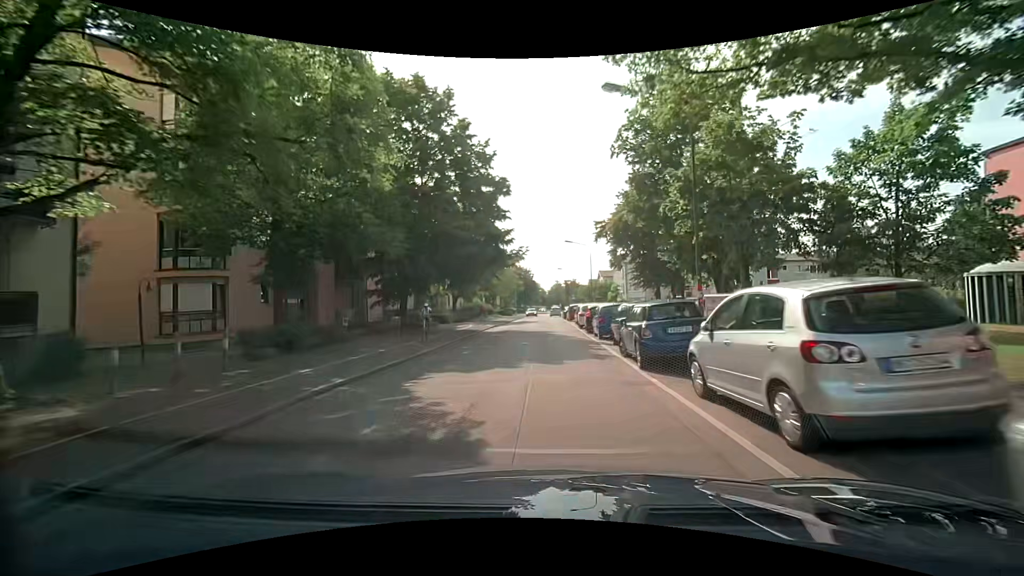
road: tertiary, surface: asphalt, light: Day
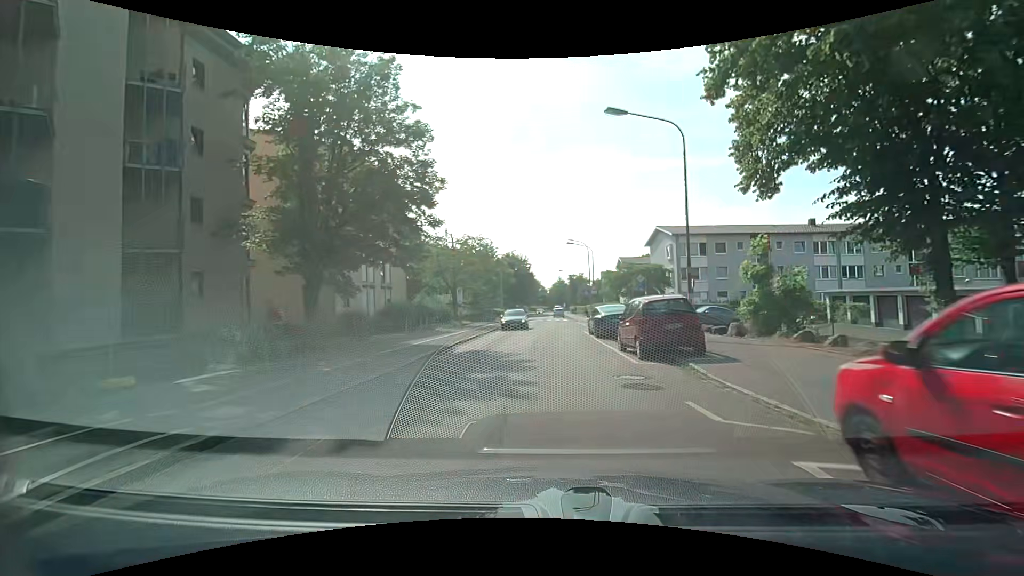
(-0.8, +34.8) m; -1°
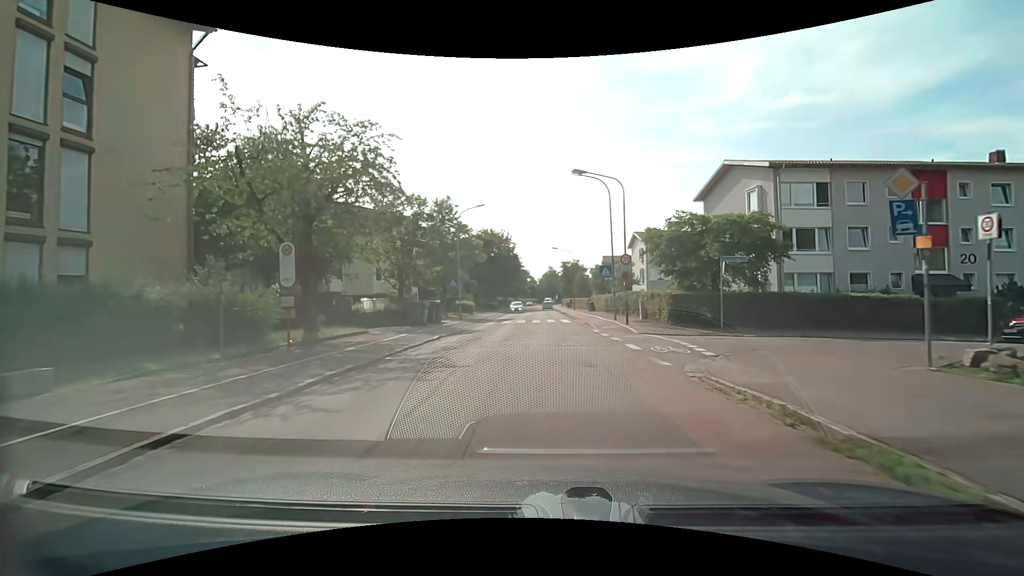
(0.0, +26.1) m; +1°
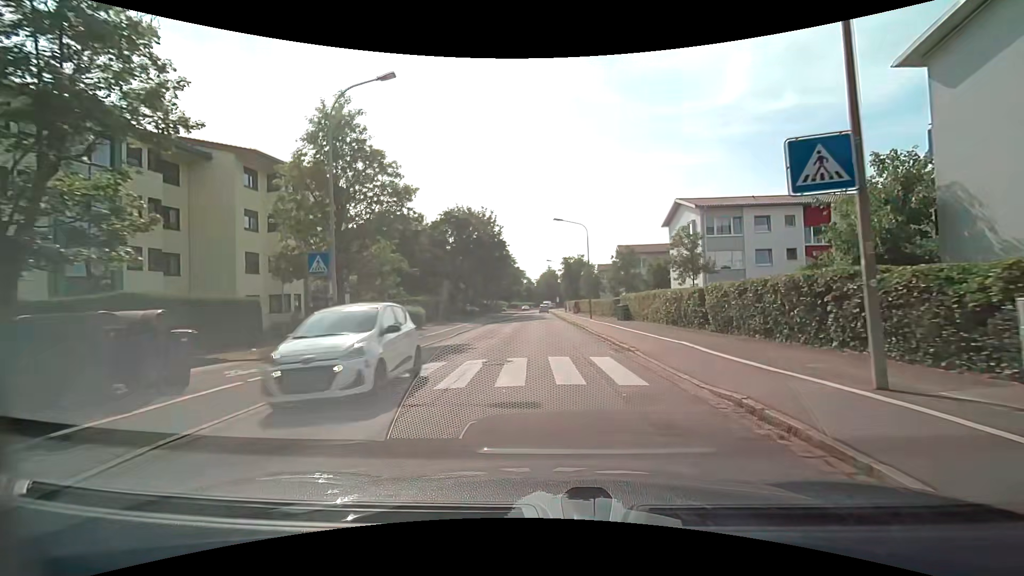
(-0.2, +24.0) m; -1°
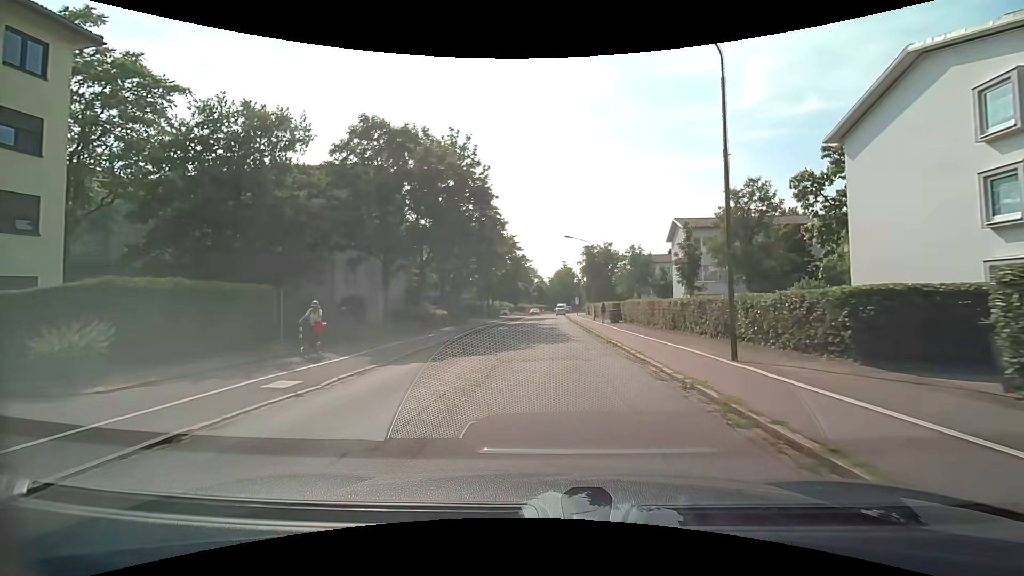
(+0.1, +28.6) m; 0°
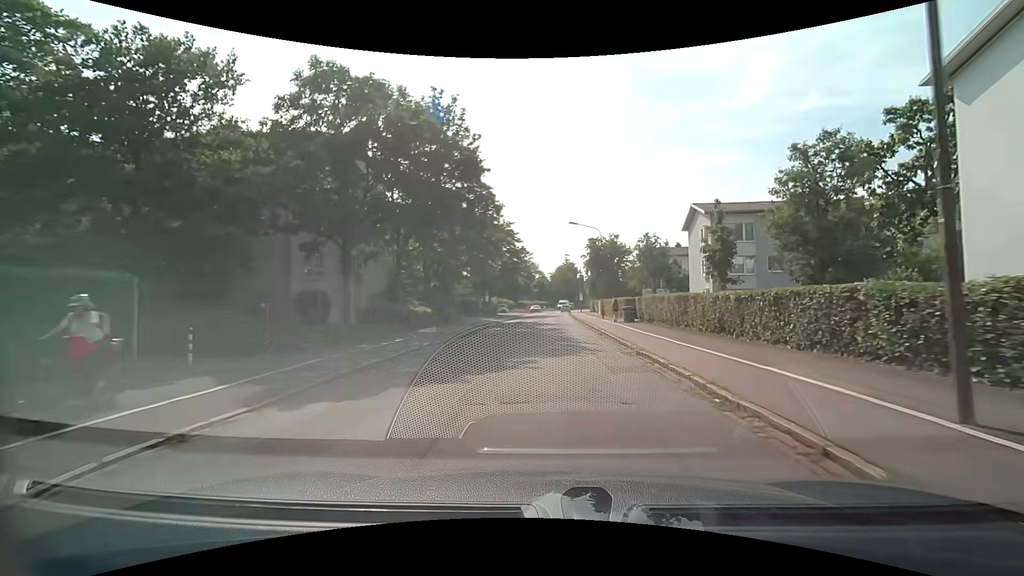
(-0.1, +6.1) m; -1°
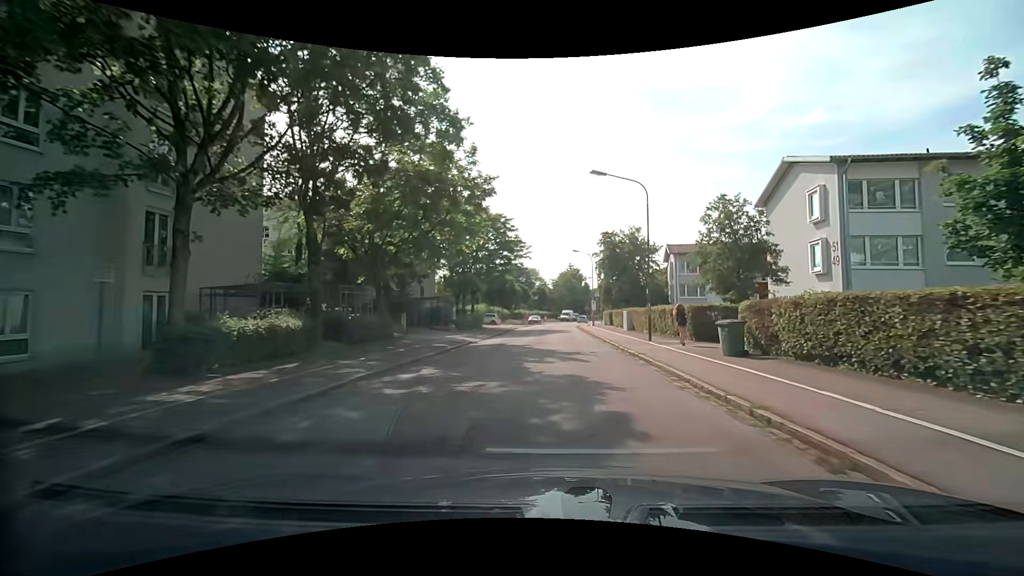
(+0.2, +18.0) m; +1°
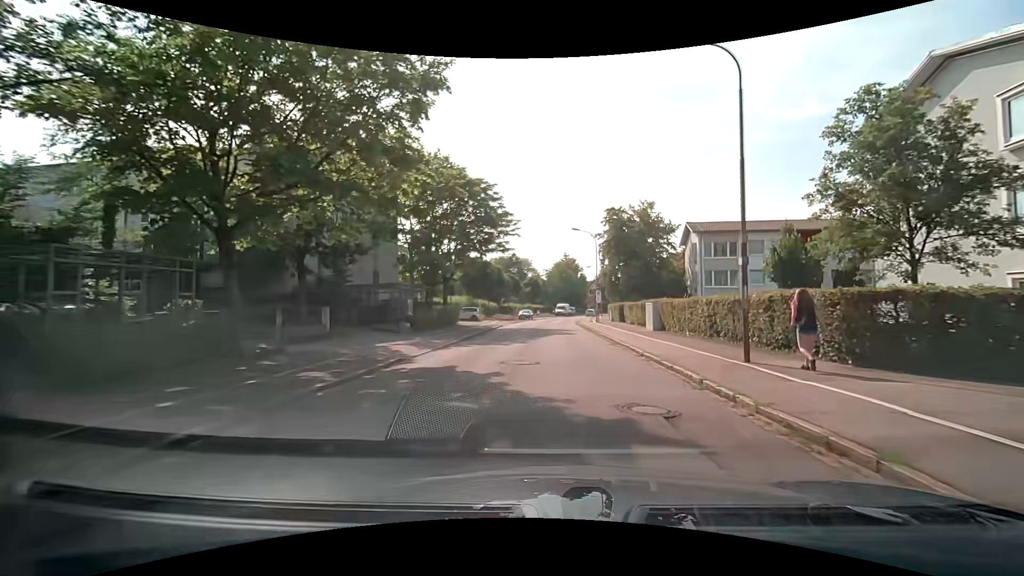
(0.0, +11.8) m; 0°
(0, +10) (0, +20) (0, +30) (+1, +40) (+1, +50) (+2, +60) (+3, +70) (+4, +80) (+6, +90) (+8, +99) m
